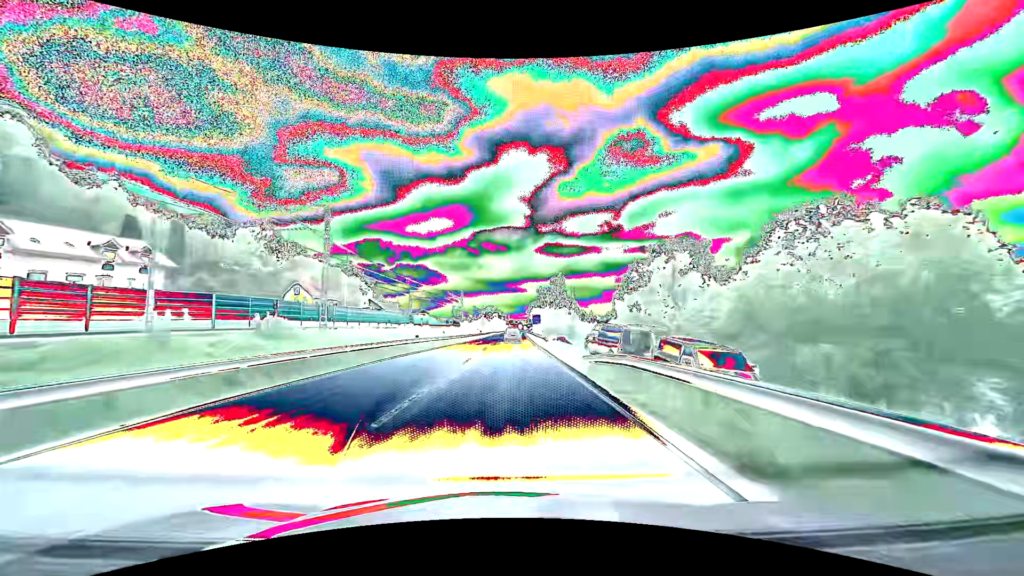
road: primary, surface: asphalt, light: Day
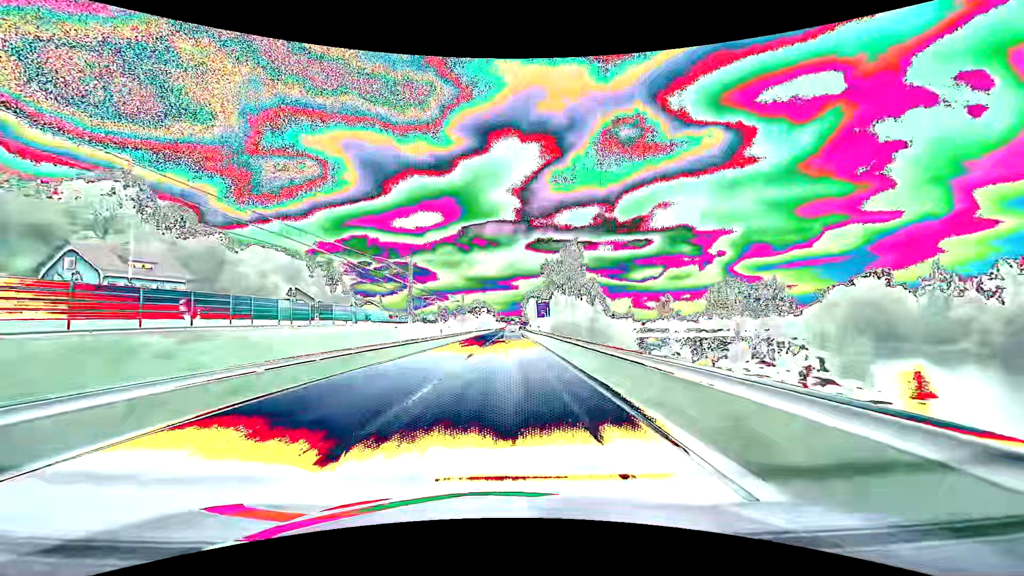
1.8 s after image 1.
(+0.5, +47.4) m; +1°
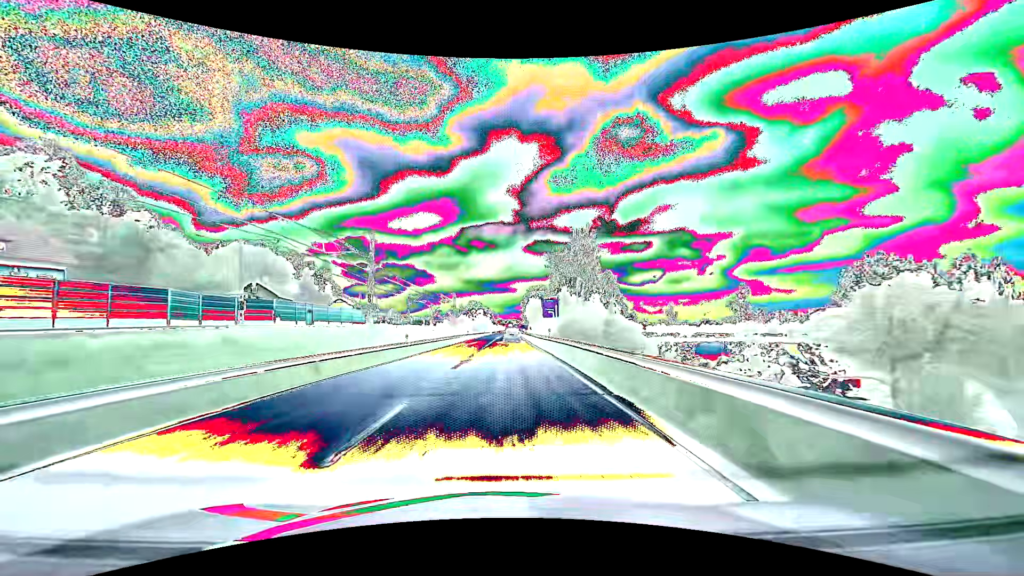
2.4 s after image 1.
(0.0, +15.8) m; 0°
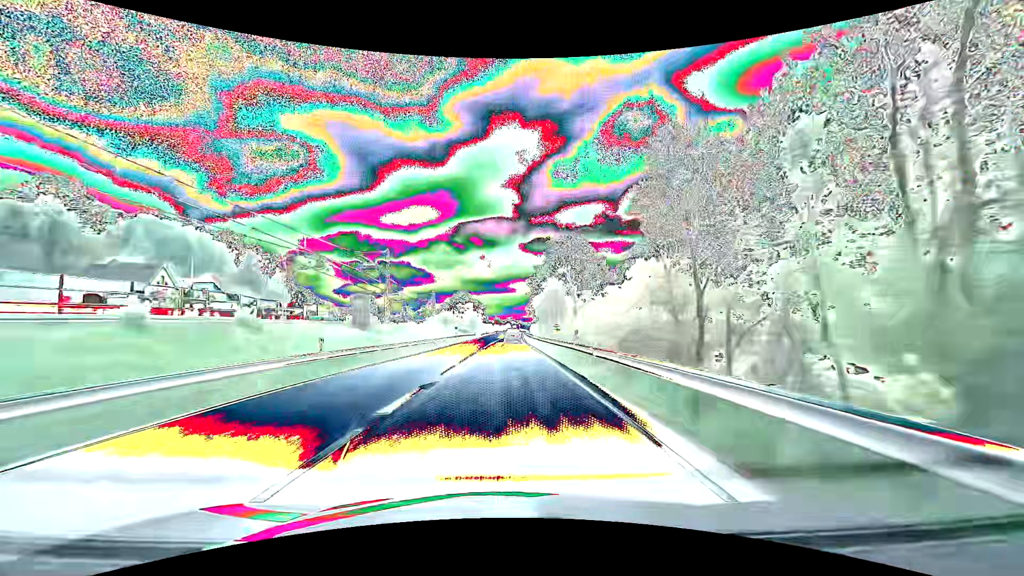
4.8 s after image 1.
(+0.2, +63.2) m; 0°
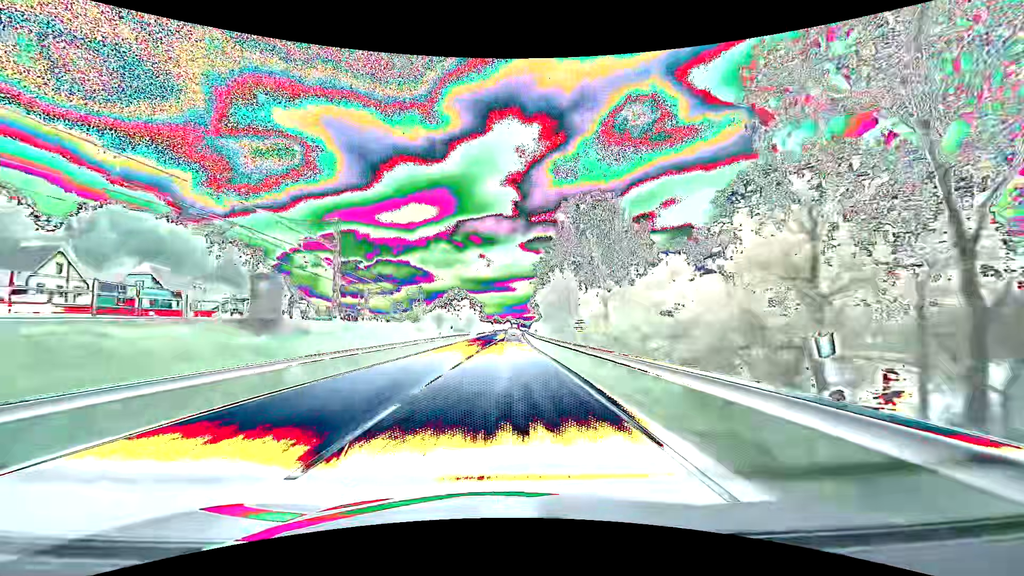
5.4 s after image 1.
(0.0, +15.8) m; 0°
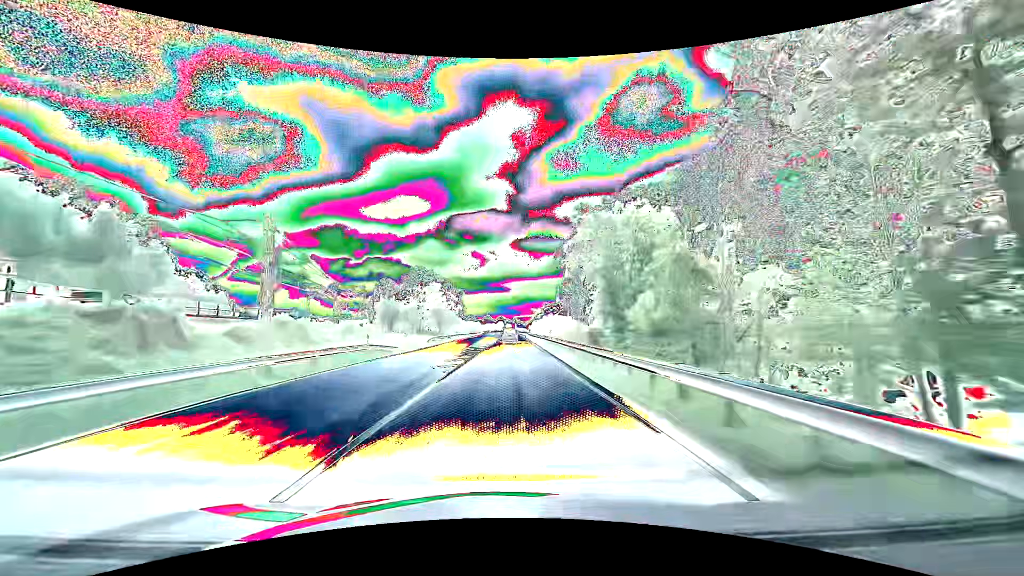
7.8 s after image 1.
(+0.3, +63.2) m; +1°
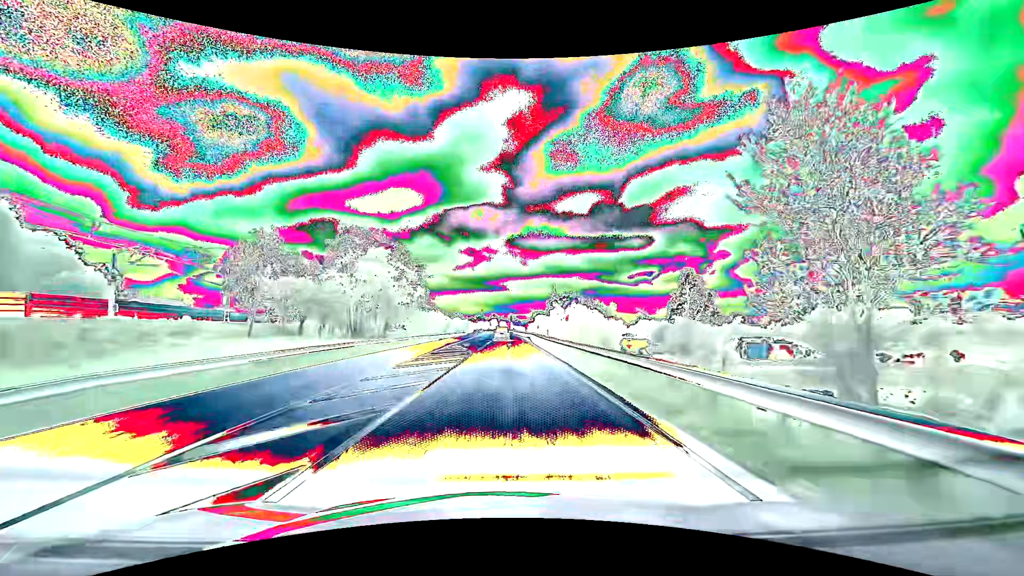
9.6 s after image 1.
(+0.4, +47.4) m; +1°
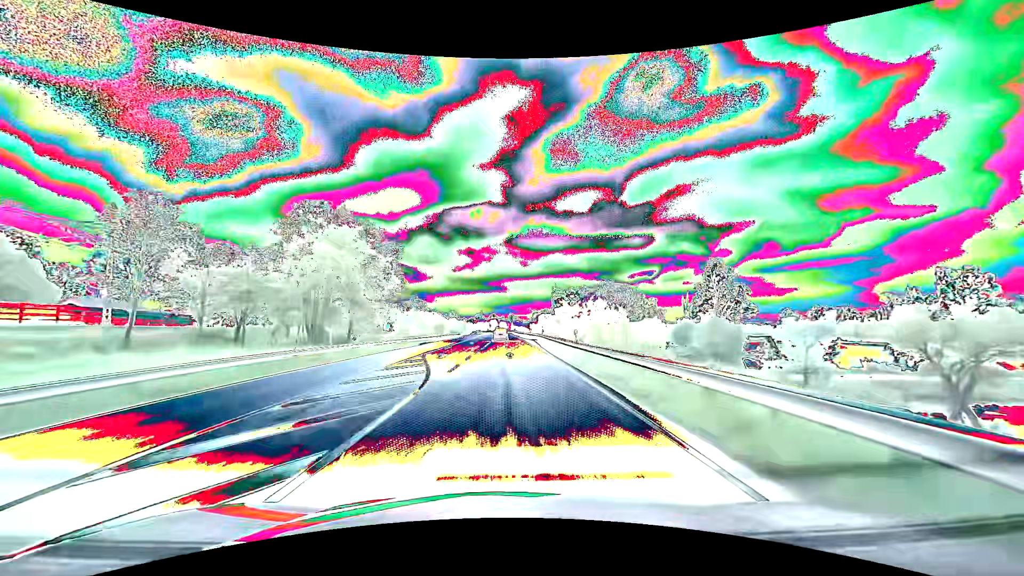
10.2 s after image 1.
(+0.1, +15.8) m; 0°
(0, +10) (0, +20) (0, +30) (0, +40) (0, +50) (0, +60) (-1, +70) (-1, +80) (-1, +90) (-1, +100) m
